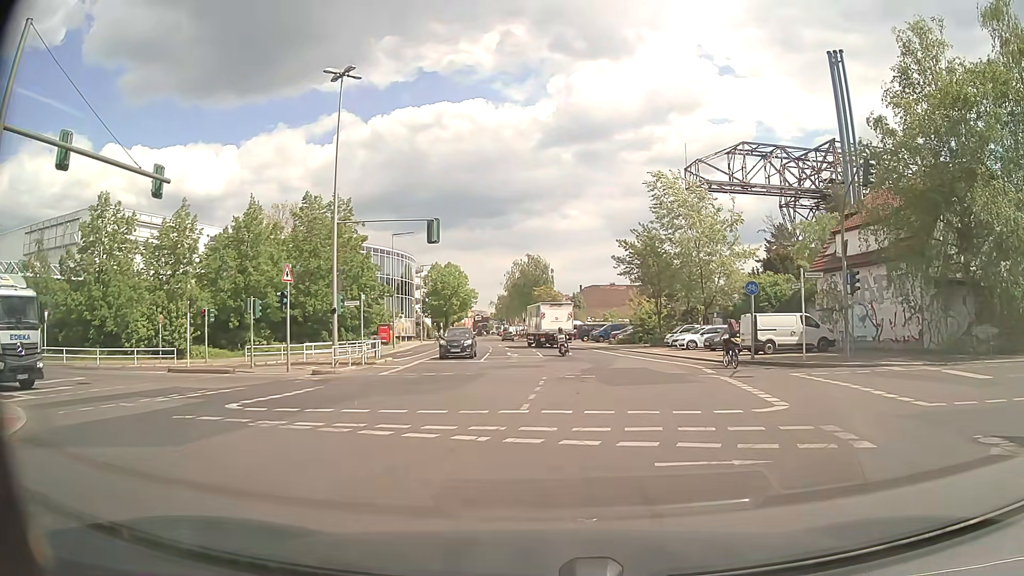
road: tertiary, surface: asphalt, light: Day
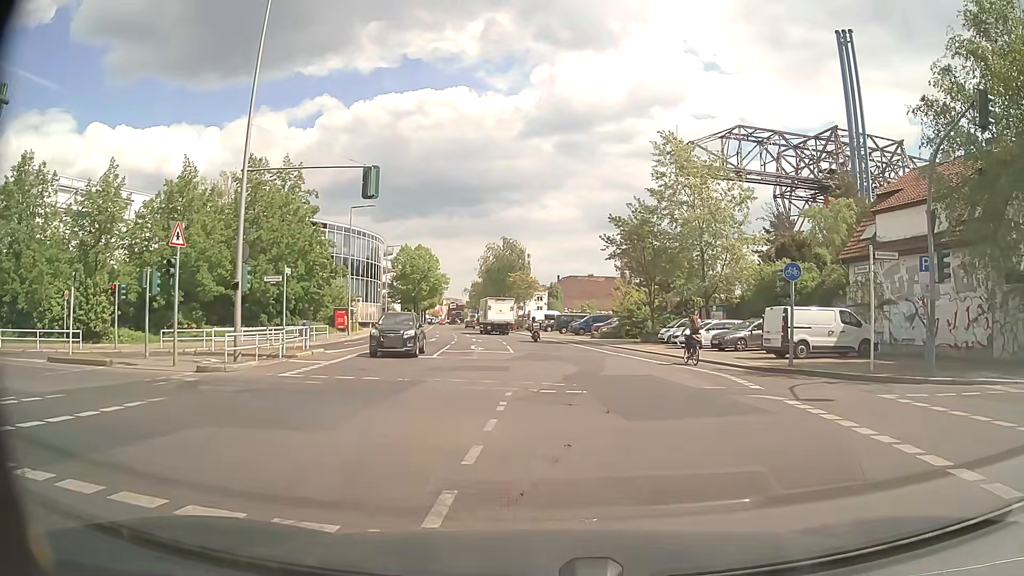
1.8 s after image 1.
(+0.2, +7.0) m; +2°
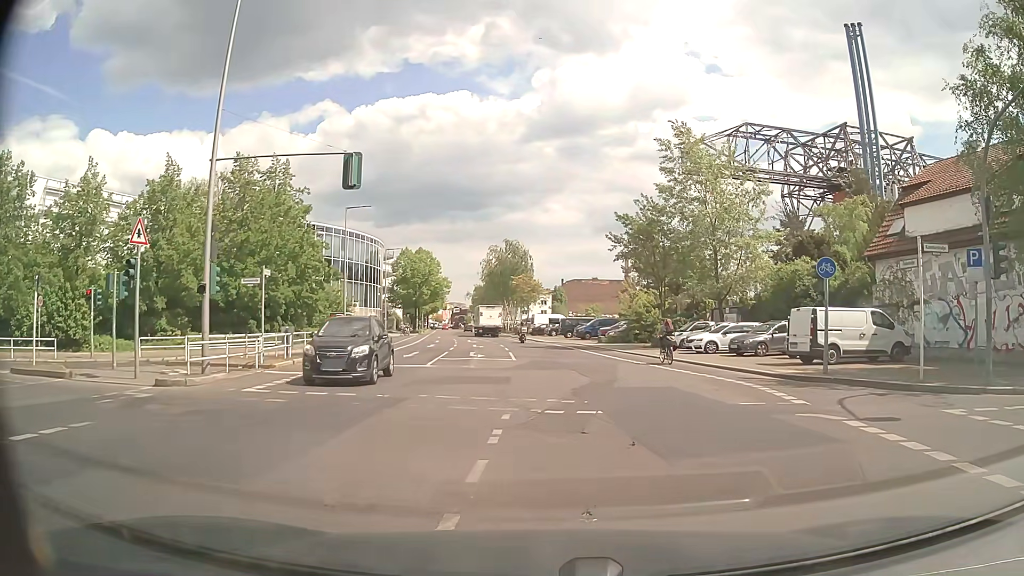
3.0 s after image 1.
(0.0, +2.2) m; -1°
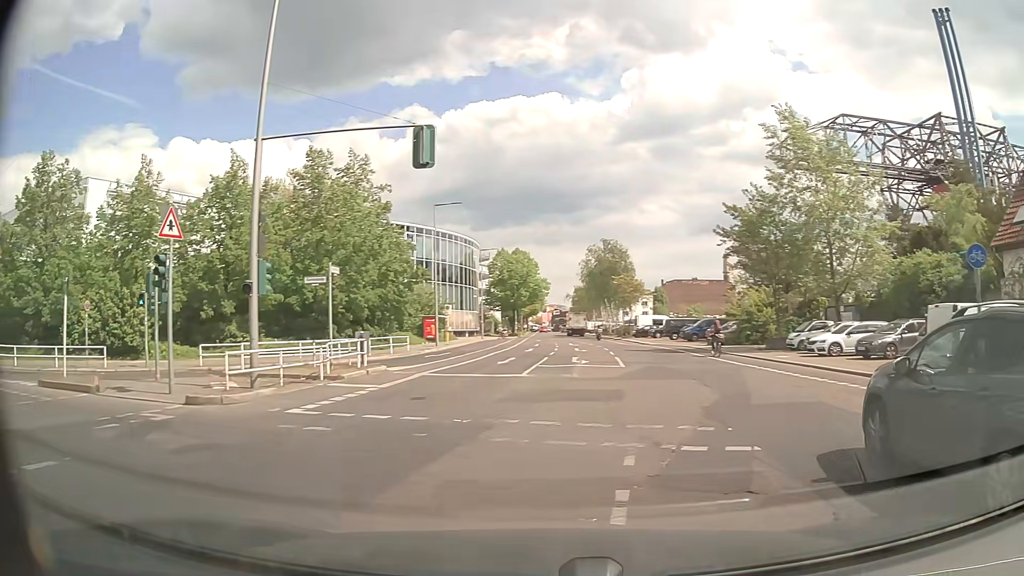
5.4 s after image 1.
(-0.1, +3.4) m; -9°
(-5, +8) (-14, +13) (-23, +17) (-32, +20) (-42, +24) (-51, +27) (-61, +31) (-70, +34) (-79, +38) (-89, +41) m
